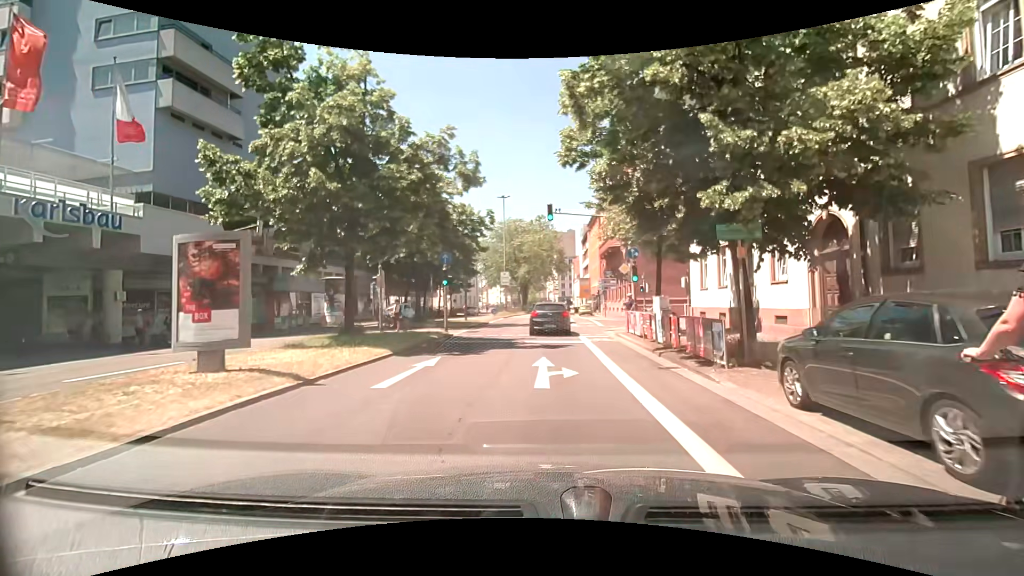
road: primary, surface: asphalt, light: Day
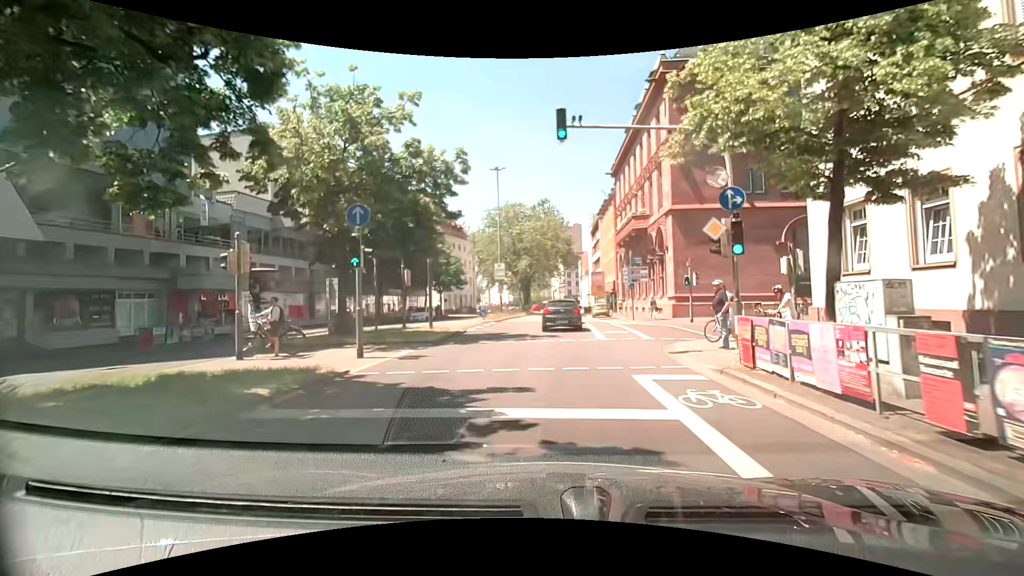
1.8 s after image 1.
(0.0, +12.2) m; 0°
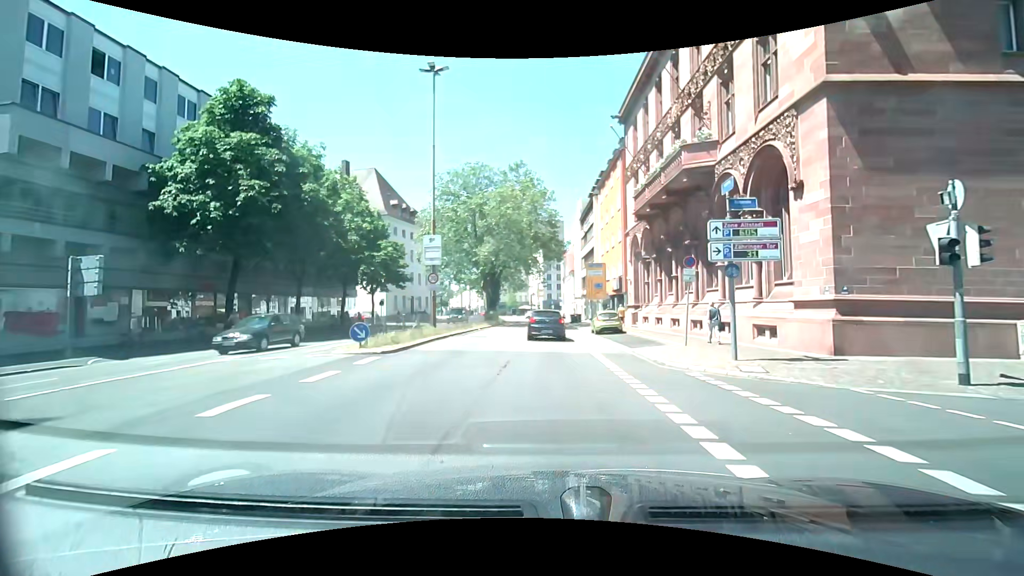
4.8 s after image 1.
(+0.1, +21.2) m; +2°
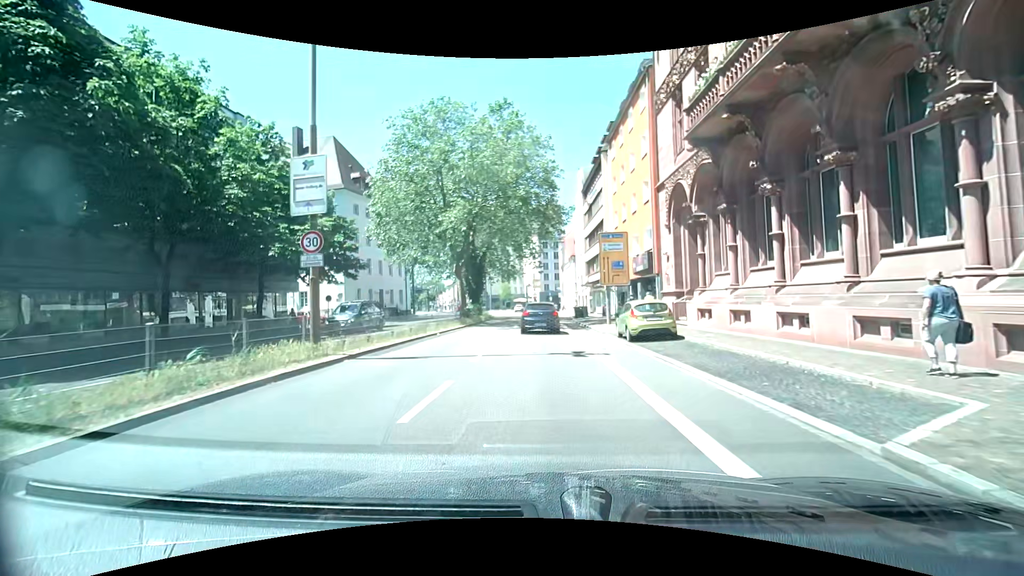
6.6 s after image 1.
(0.0, +13.1) m; 0°
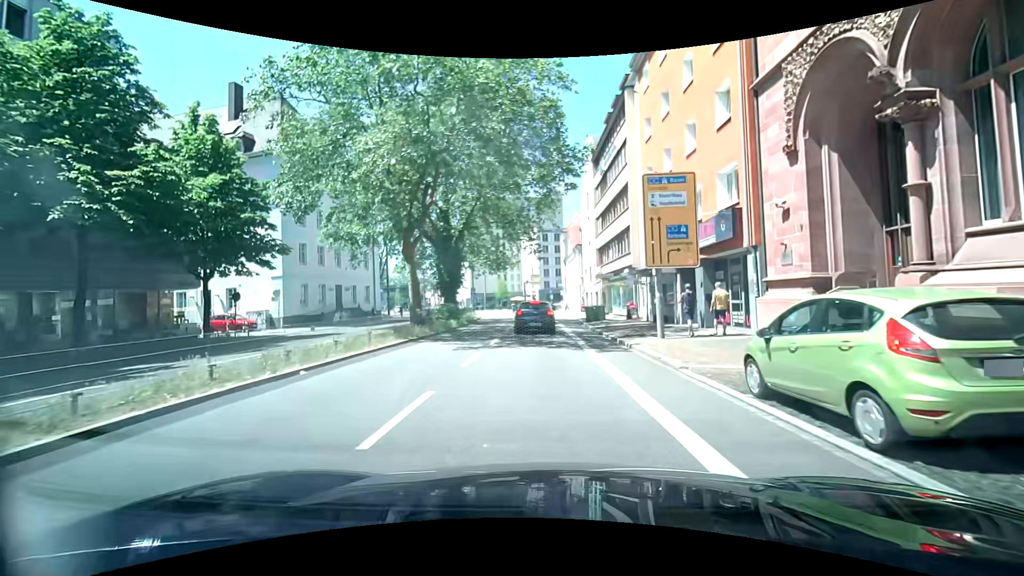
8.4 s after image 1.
(-0.1, +13.0) m; -1°
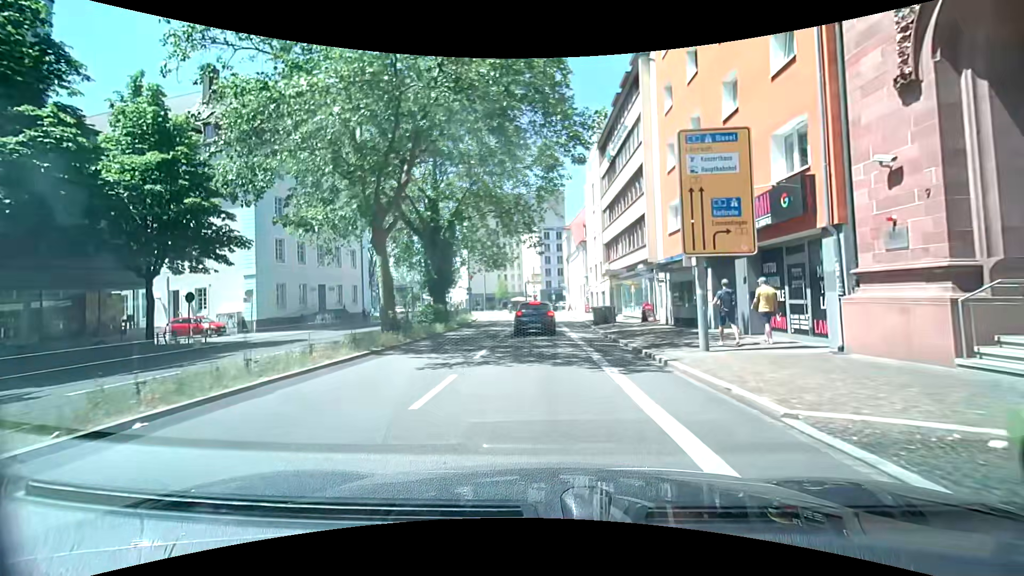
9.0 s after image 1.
(0.0, +4.2) m; +1°
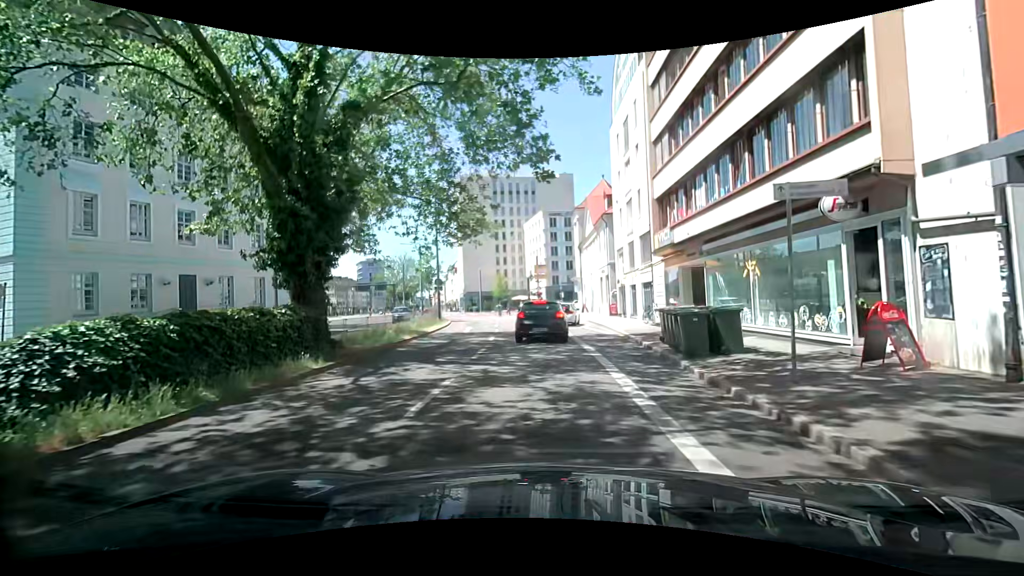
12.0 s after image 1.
(-0.1, +17.9) m; -3°
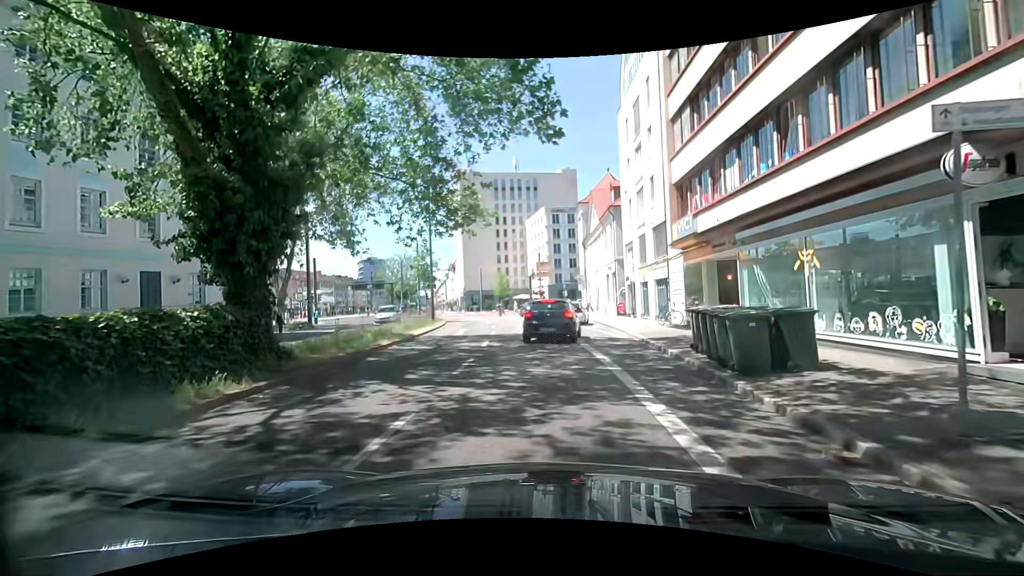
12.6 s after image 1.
(+0.1, +2.9) m; 0°
